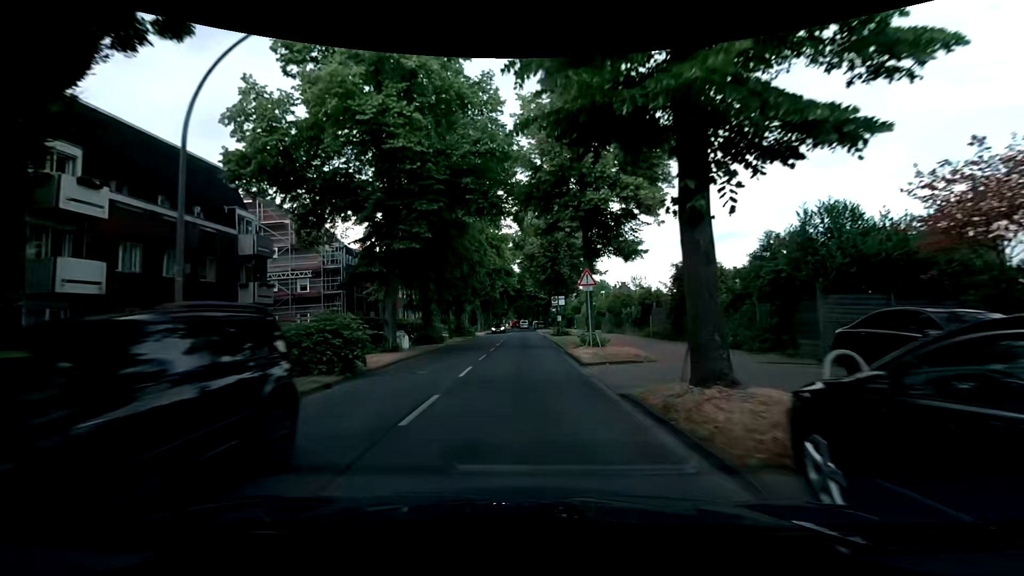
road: secondary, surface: asphalt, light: Day
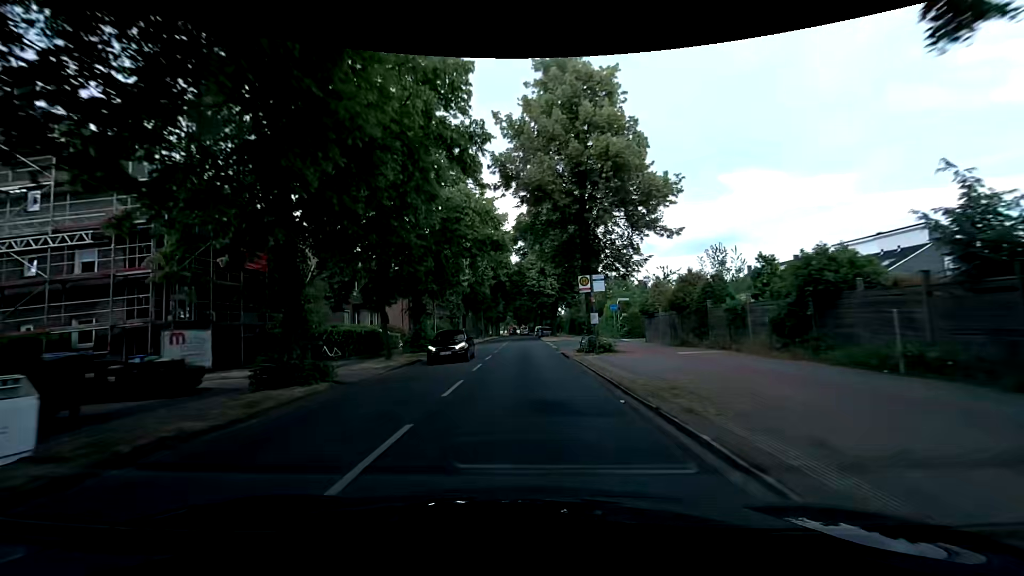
(-0.1, +20.7) m; 0°
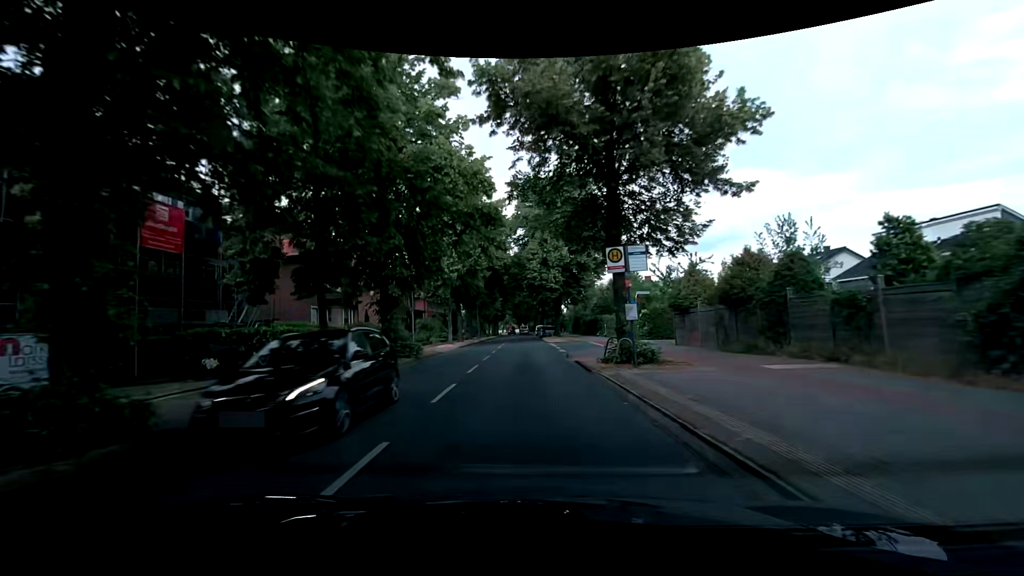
(0.0, +7.3) m; 0°
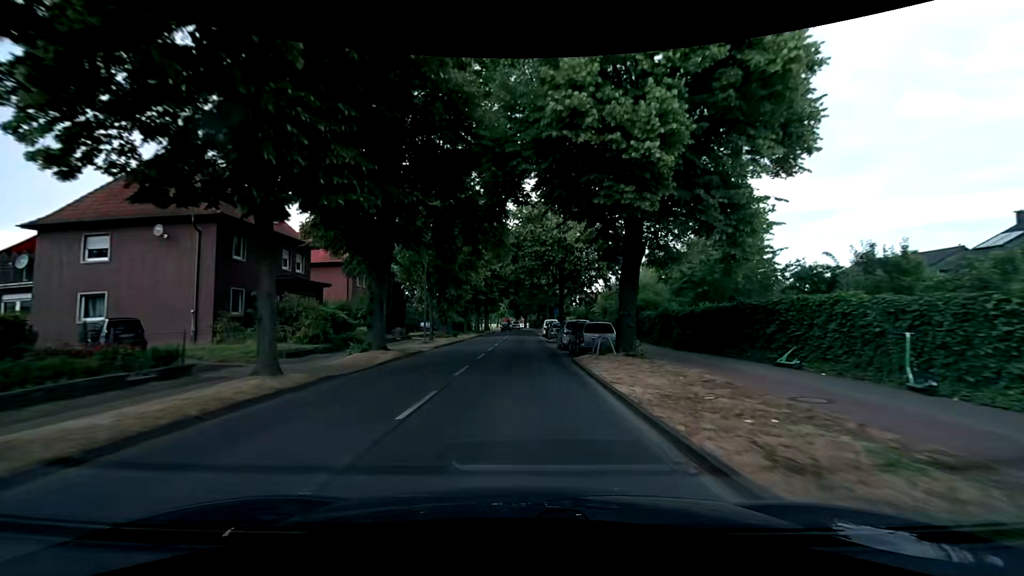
(-0.3, +38.1) m; 0°
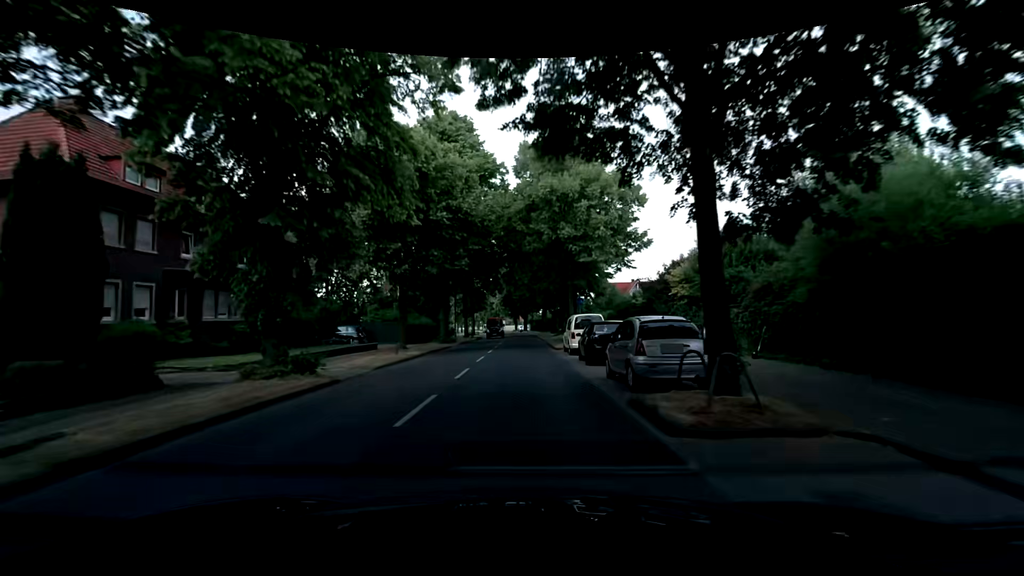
(-0.1, +30.4) m; 0°
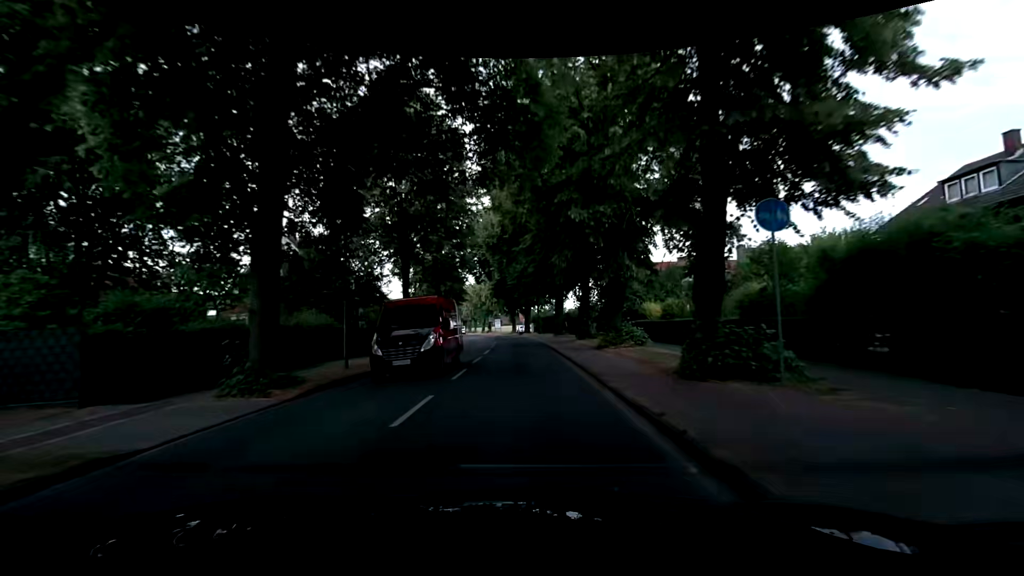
(0.0, +30.1) m; +1°
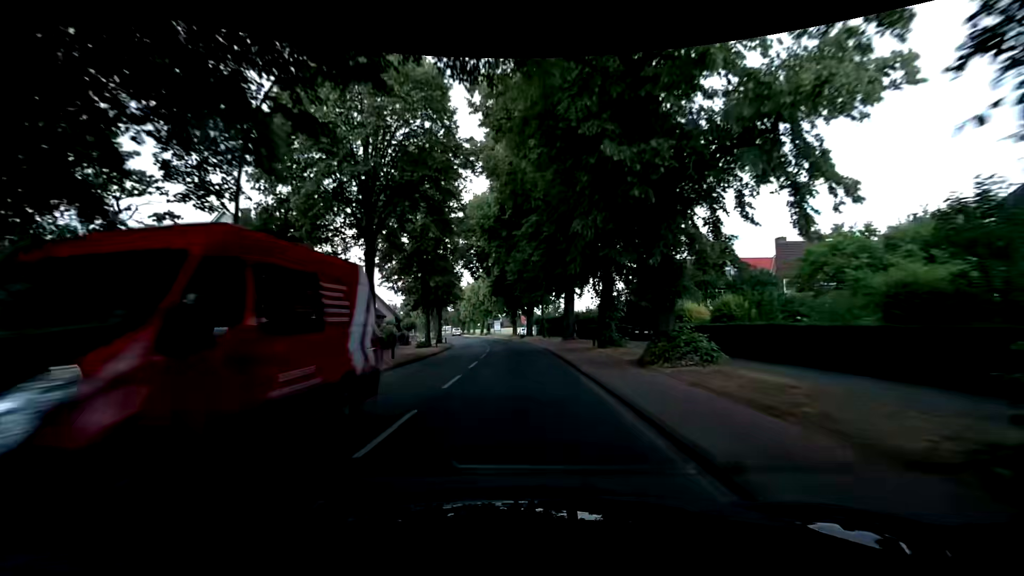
(-0.1, +7.5) m; -1°
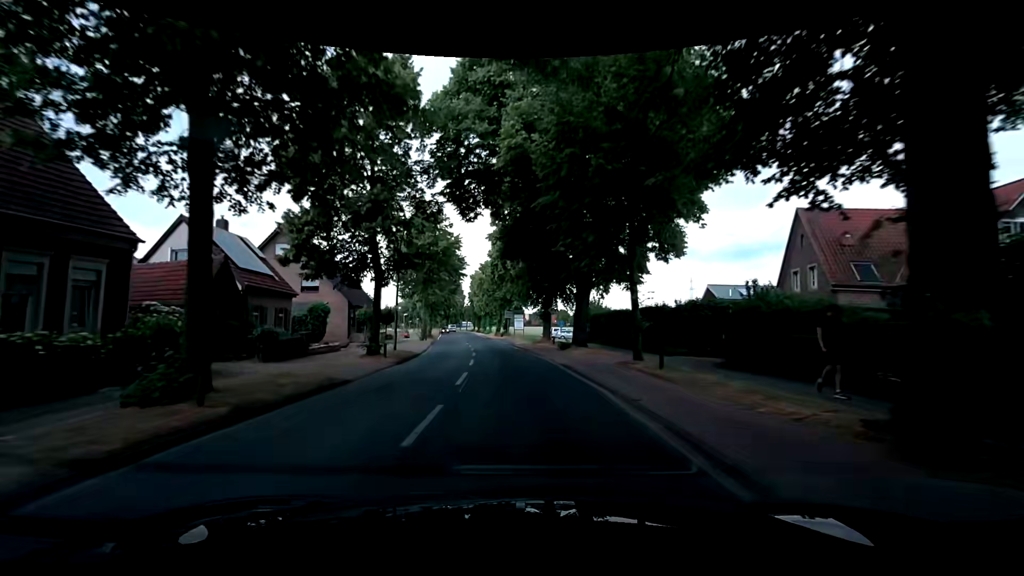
(-1.0, +29.9) m; -5°
(0, +10) (0, +20) (-1, +30) (-2, +40) (-3, +50) (-4, +60) (-5, +70) (-7, +80) (-8, +89) (-10, +99) m
